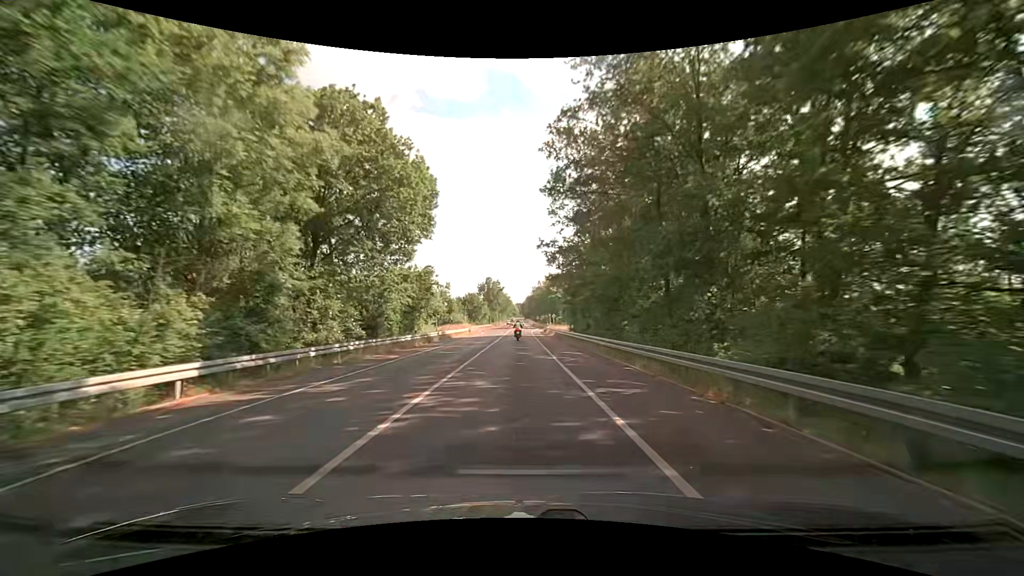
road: tertiary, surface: asphalt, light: Day
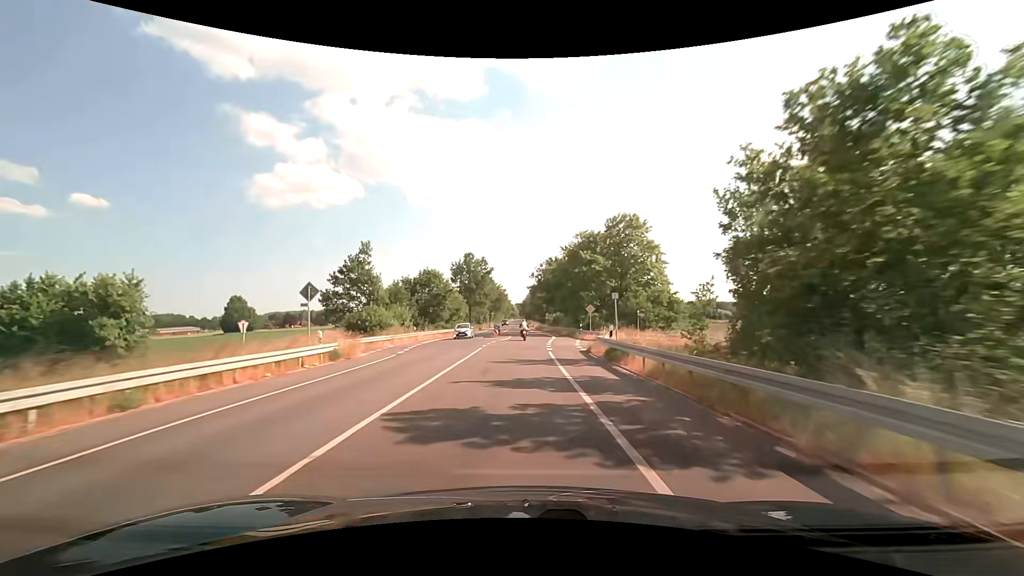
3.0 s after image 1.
(-0.3, +53.2) m; 0°
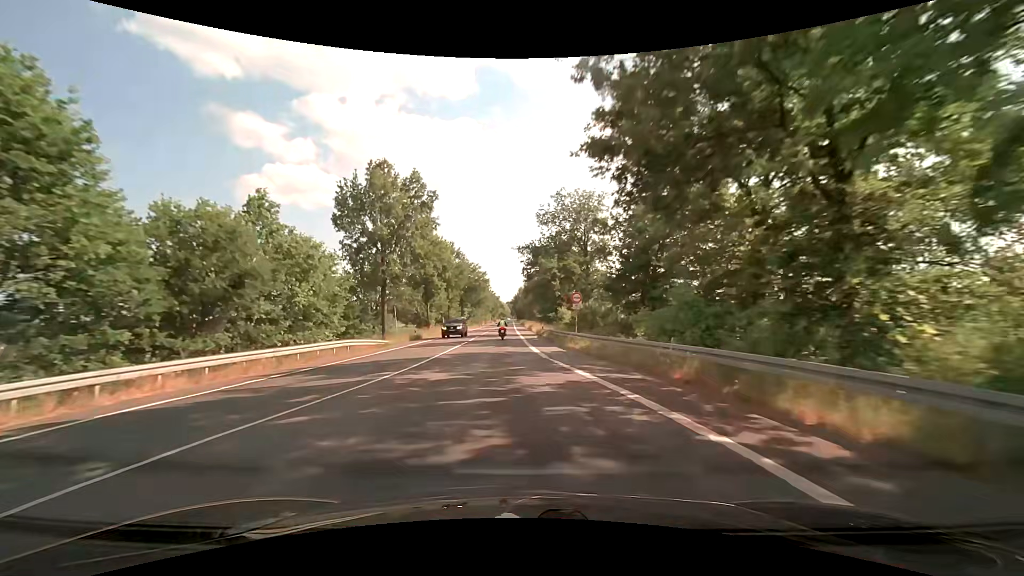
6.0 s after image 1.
(+0.7, +53.4) m; +1°
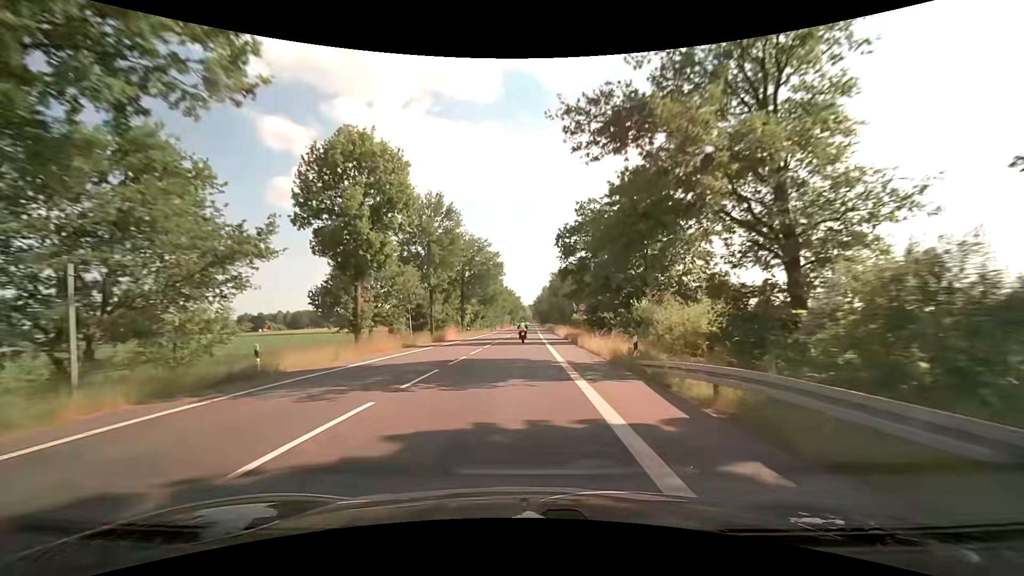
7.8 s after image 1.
(-1.1, +32.2) m; -2°
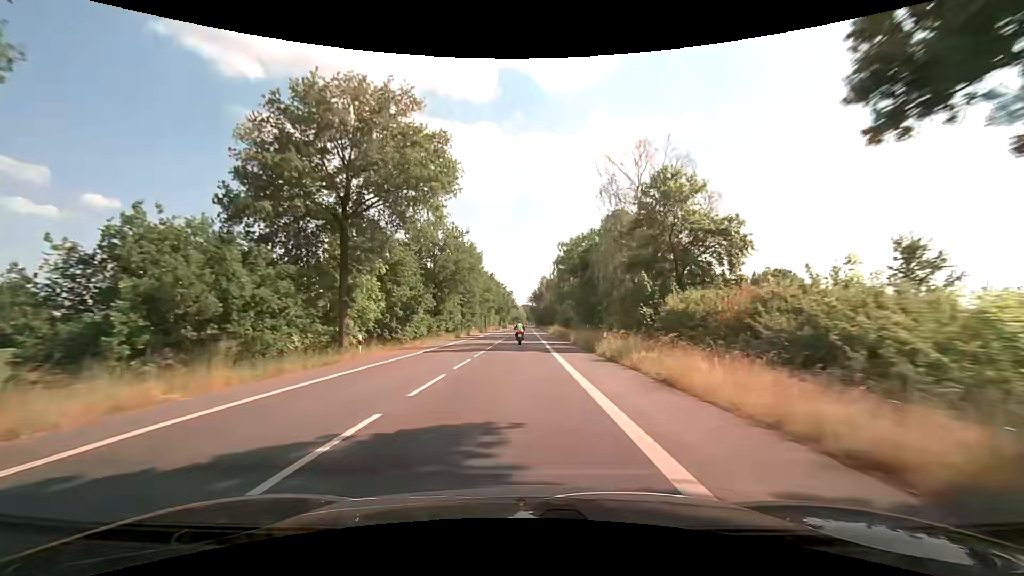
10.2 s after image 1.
(+0.1, +42.9) m; 0°
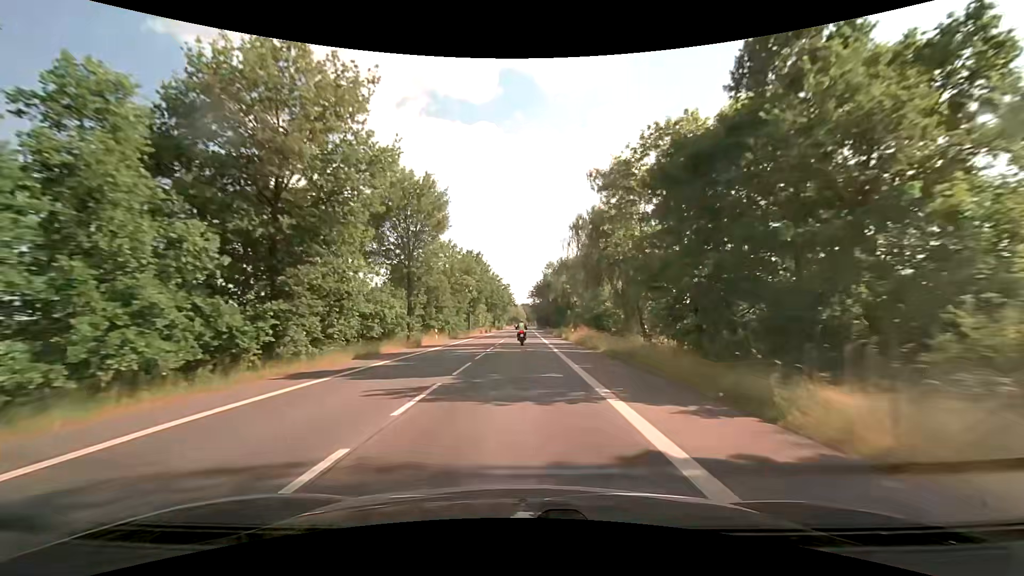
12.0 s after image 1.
(+0.1, +32.1) m; 0°
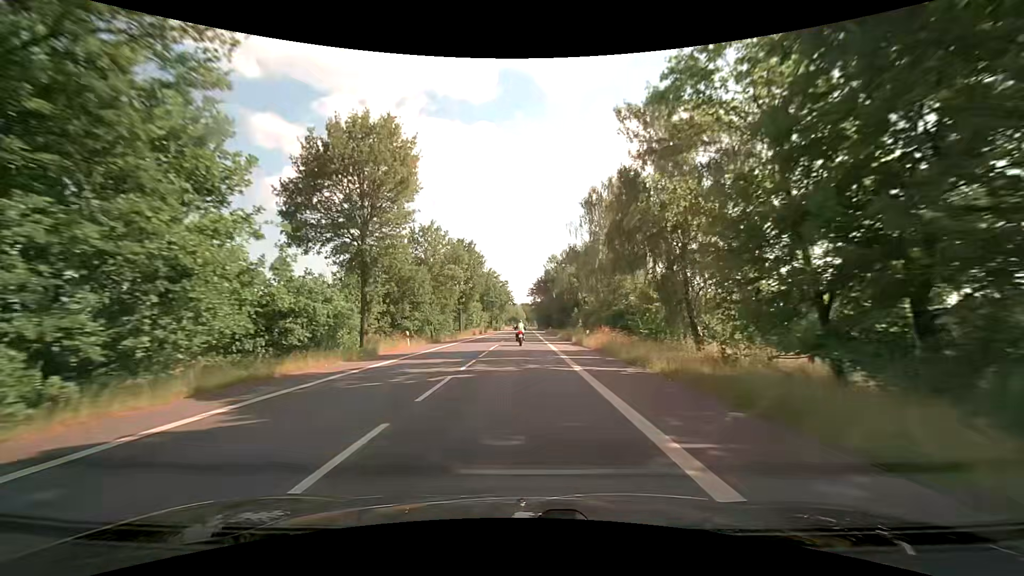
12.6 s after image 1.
(0.0, +10.6) m; 0°
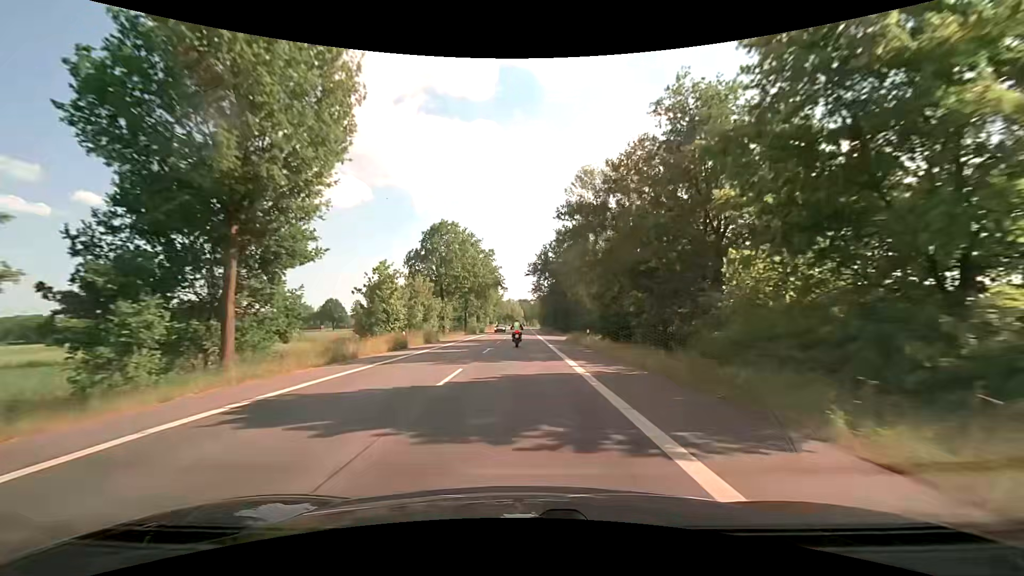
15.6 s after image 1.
(+0.2, +51.9) m; 0°
(0, +10) (0, +20) (0, +30) (0, +40) (0, +50) (0, +60) (0, +70) (0, +80) (0, +90) (0, +100) m
